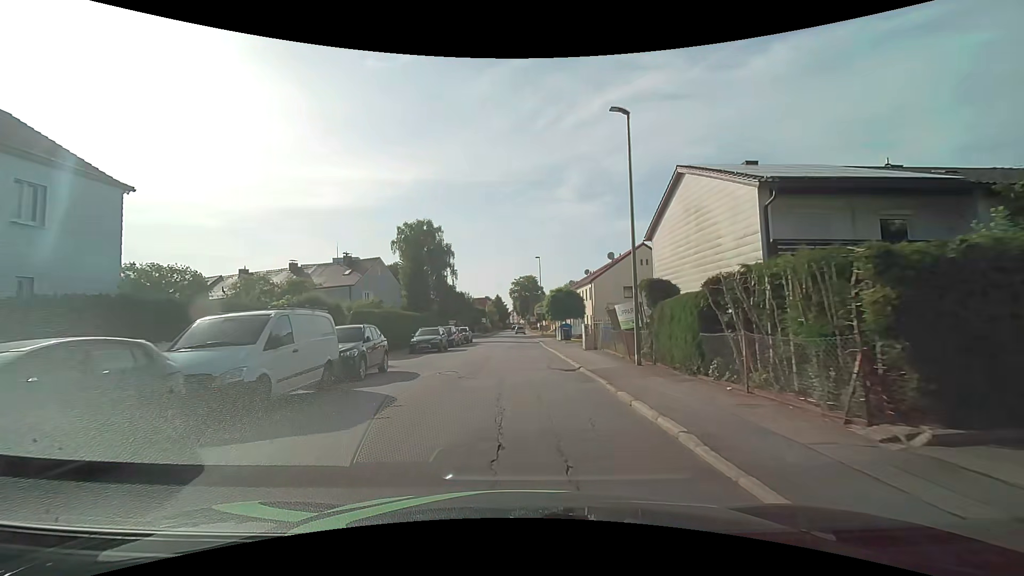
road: residential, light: Day
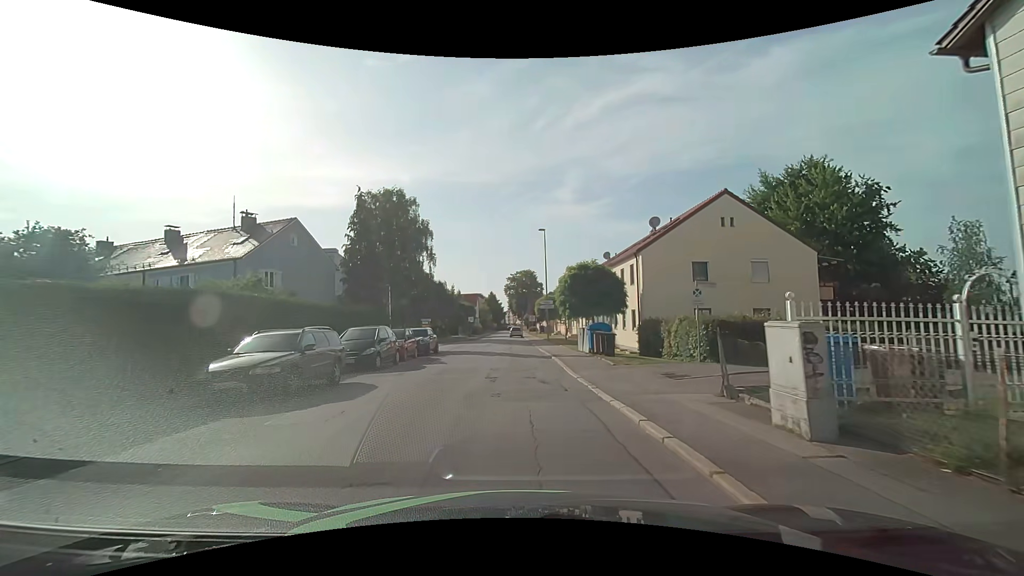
(-0.1, +19.0) m; 0°
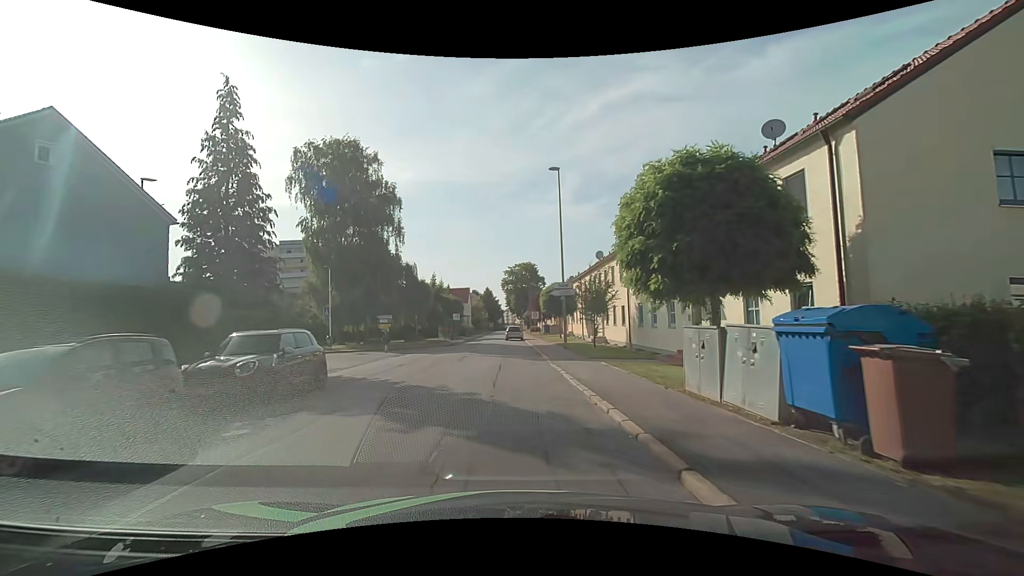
(+0.2, +17.5) m; 0°
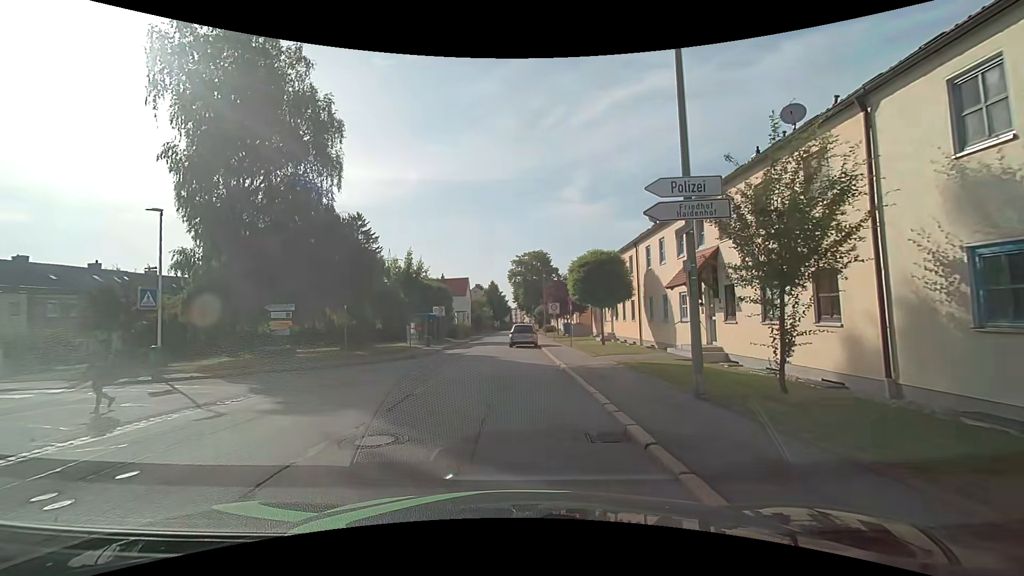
(-0.1, +19.0) m; -1°
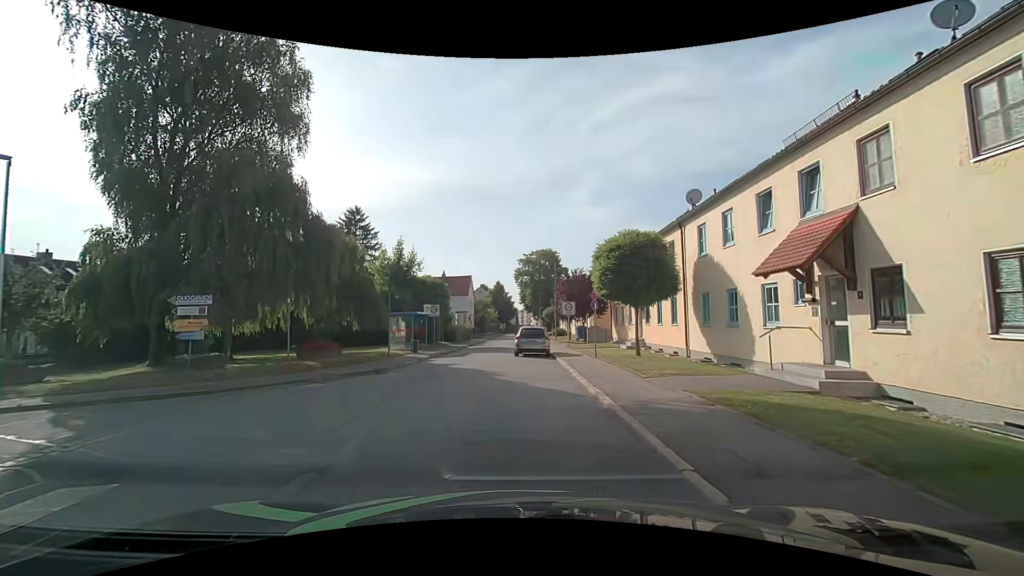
(0.0, +6.4) m; -1°
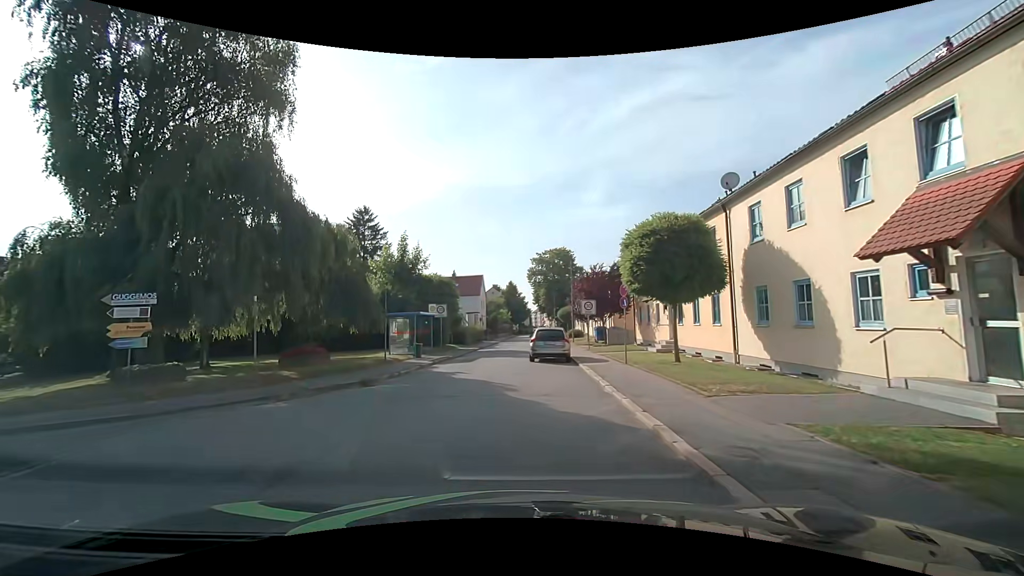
(0.0, +3.2) m; -1°
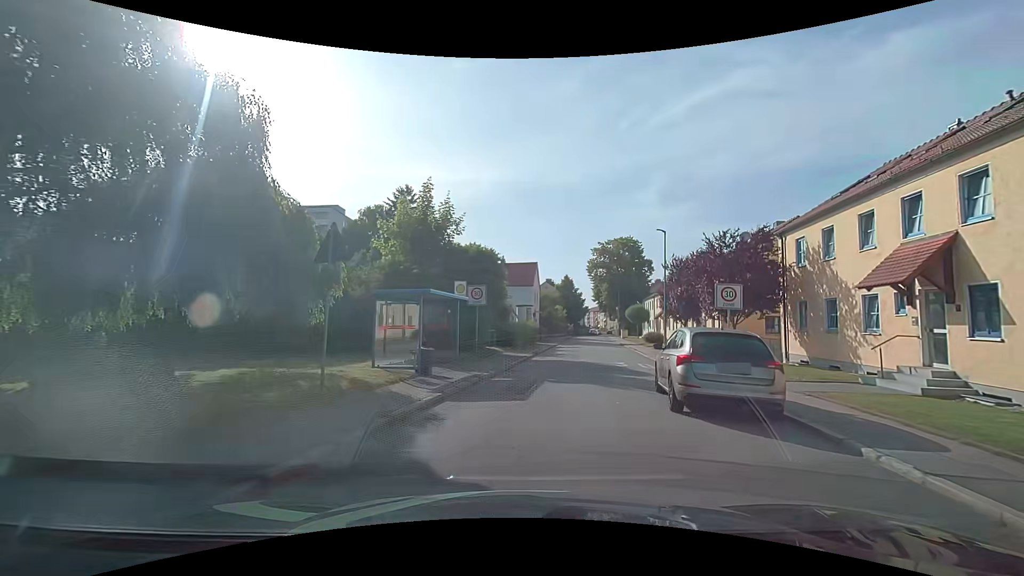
(-1.1, +12.3) m; -6°
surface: asphalt
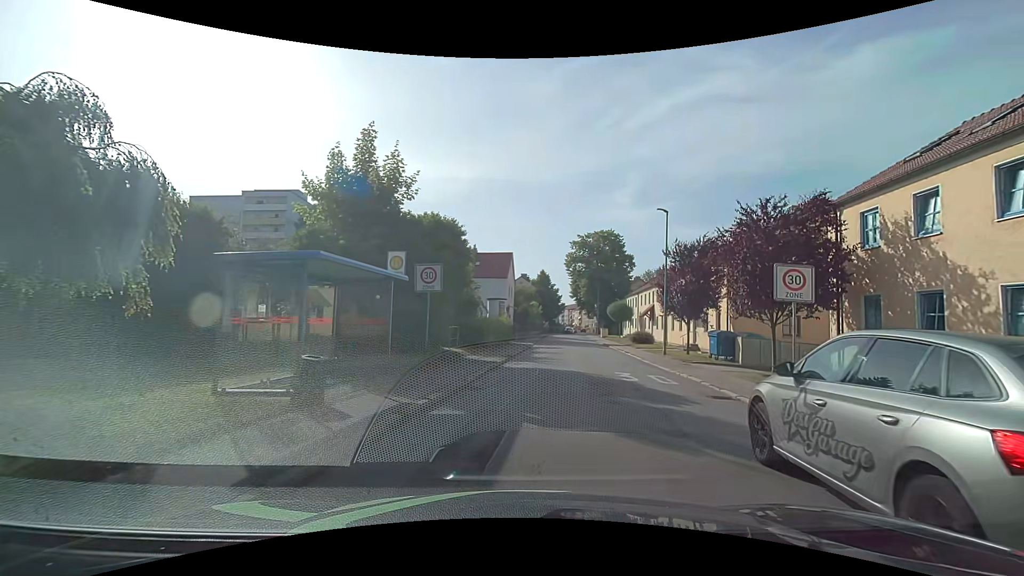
(+0.1, +6.0) m; +4°
(+1, +10) (+3, +20) (+4, +30) (+5, +40) (+6, +50) (+7, +60) (+7, +69) (+8, +79) (+9, +89) (+10, +99) m
